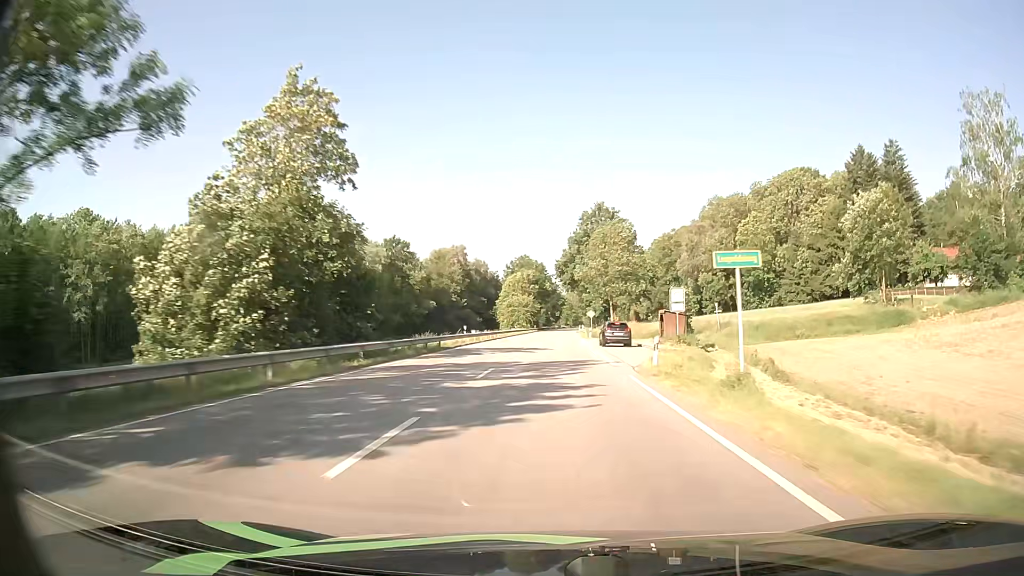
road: primary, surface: asphalt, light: Day
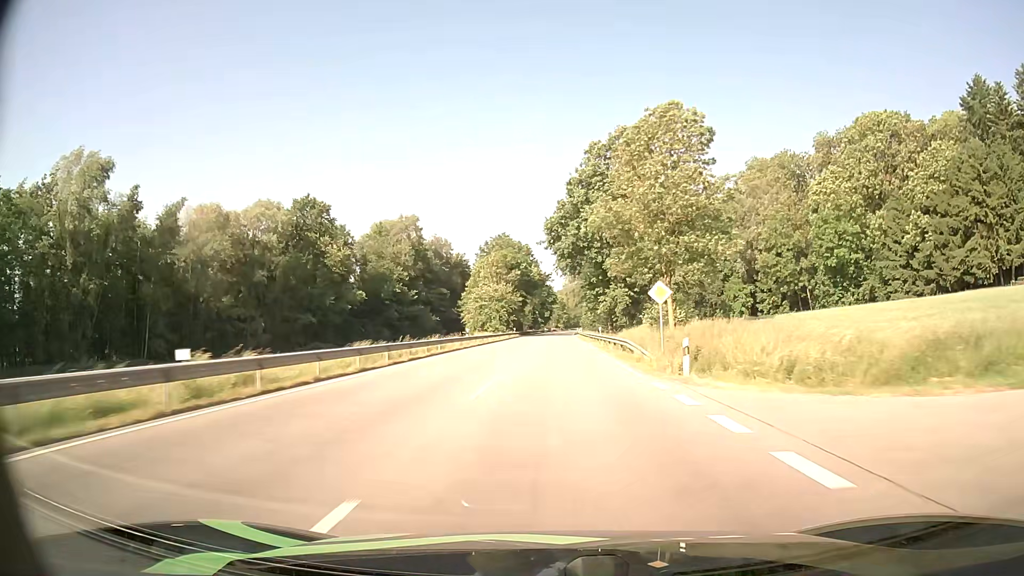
(+0.2, +49.5) m; +1°
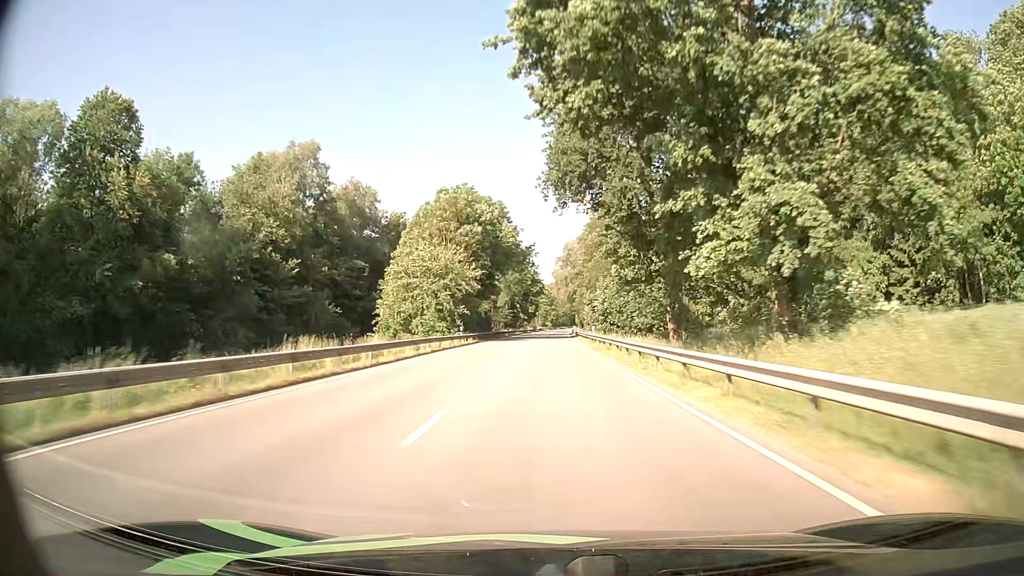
(+0.6, +49.6) m; +1°
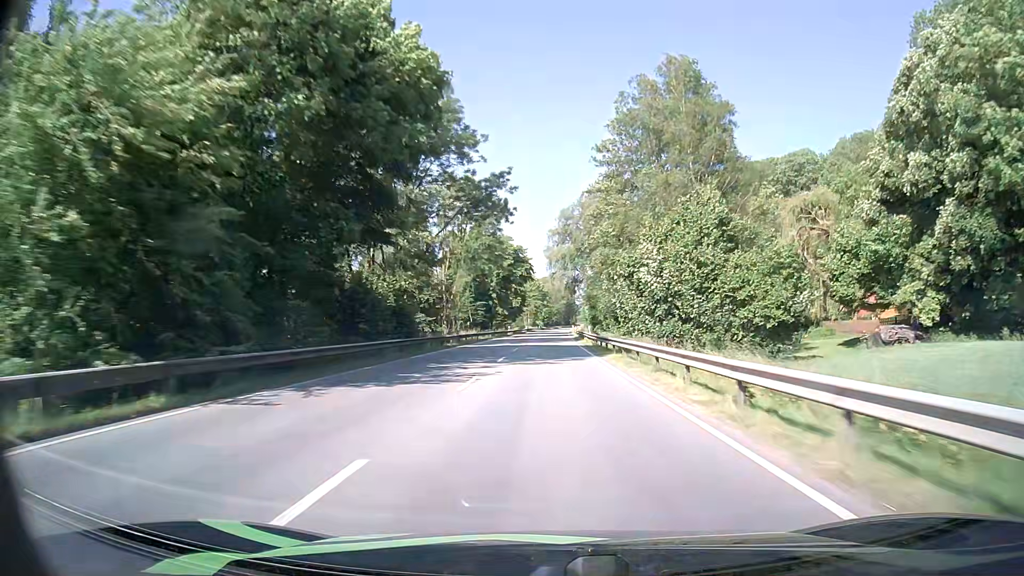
(+0.3, +49.7) m; +1°
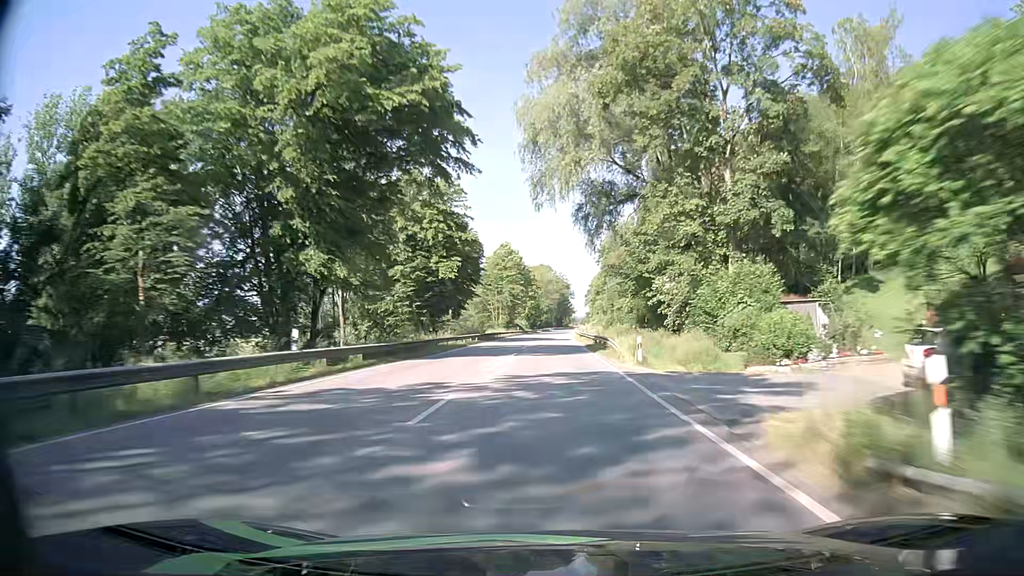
(+0.6, +83.2) m; +1°
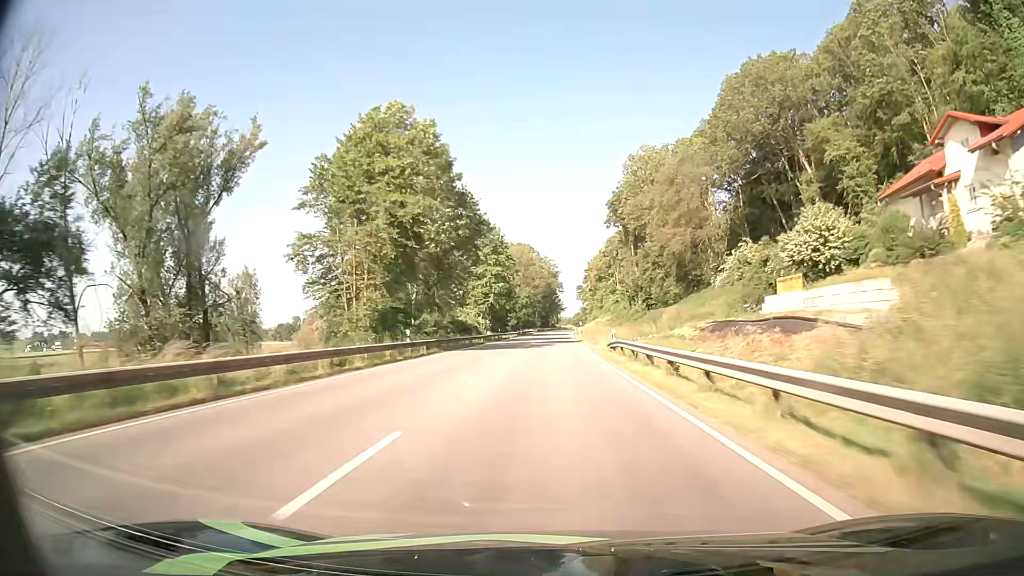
(+0.7, +83.4) m; +1°
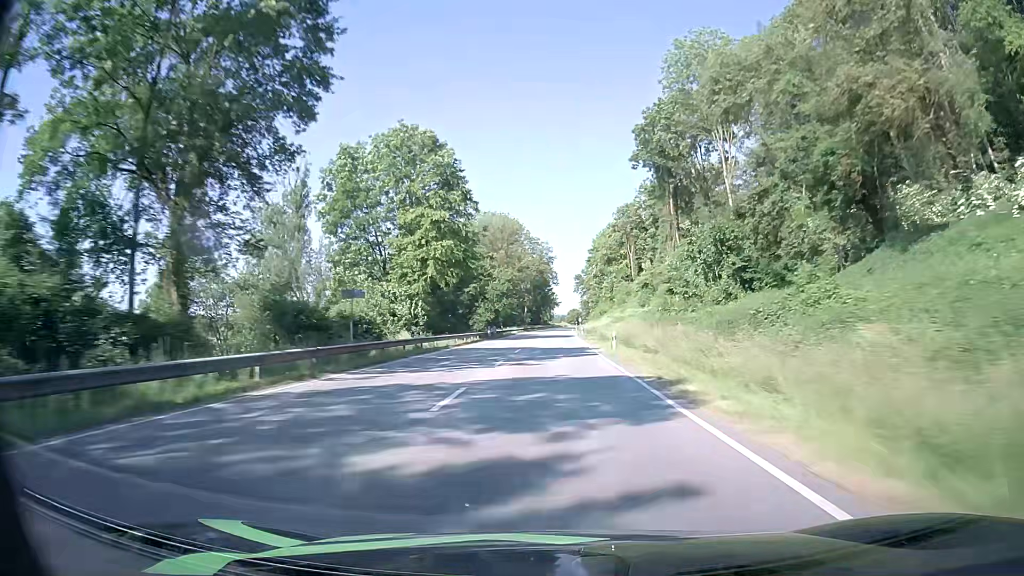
(+0.4, +50.0) m; +1°
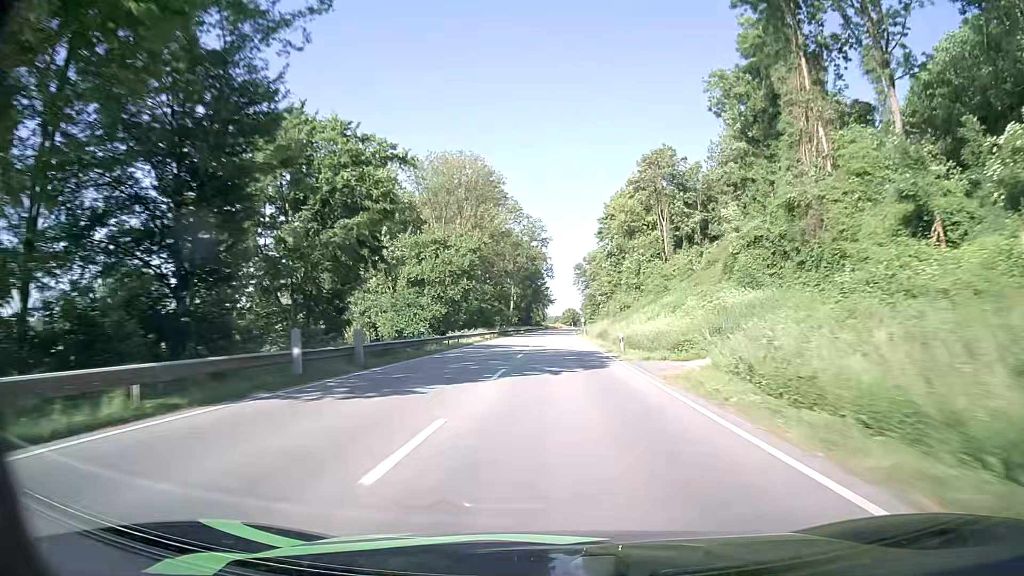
(+0.1, +49.8) m; 0°
(0, +10) (0, +20) (0, +30) (0, +40) (0, +50) (0, +60) (+1, +70) (+1, +80) (+1, +90) (+1, +100) m
